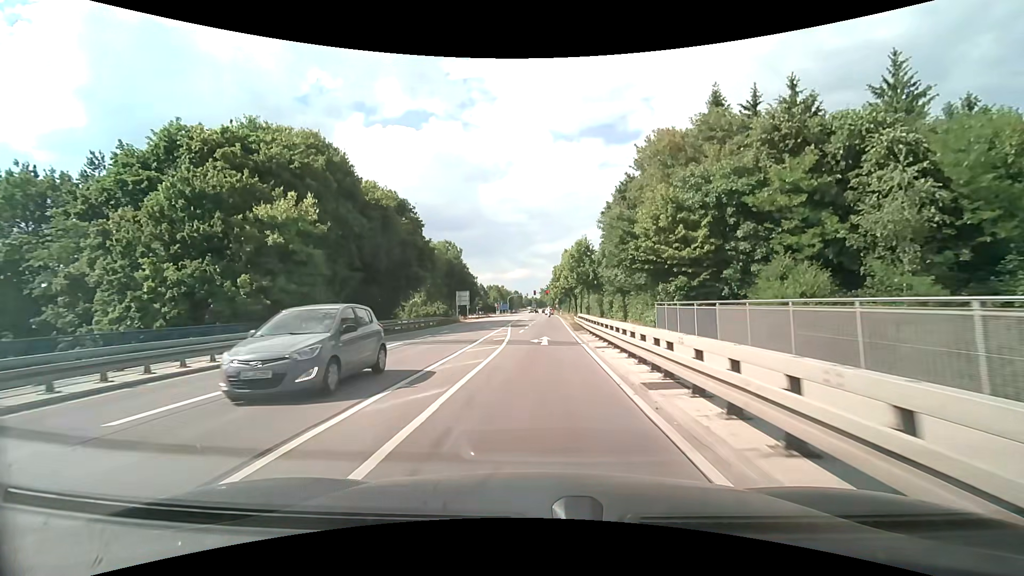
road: secondary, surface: asphalt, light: Day
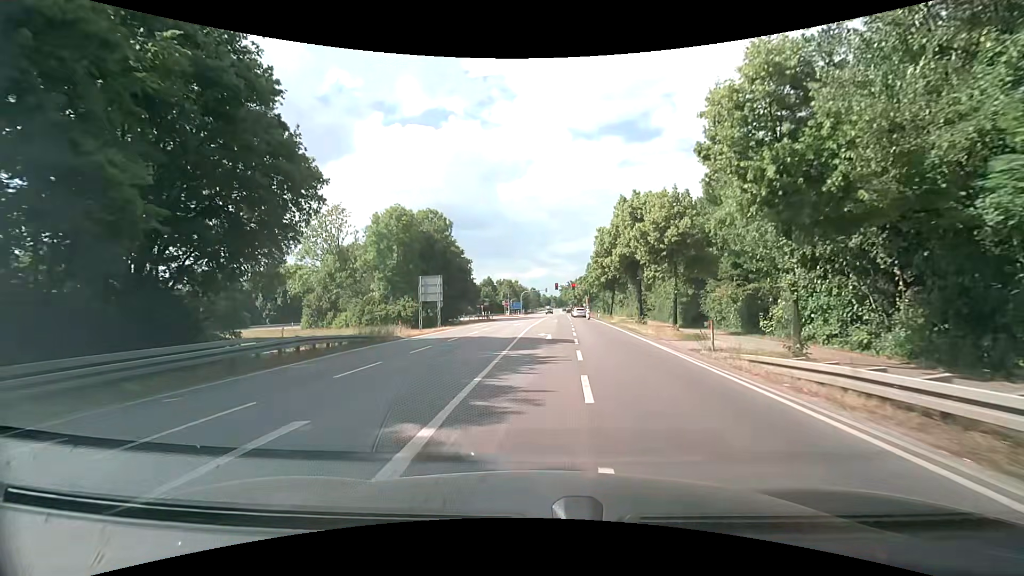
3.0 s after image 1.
(-0.9, +37.5) m; -1°
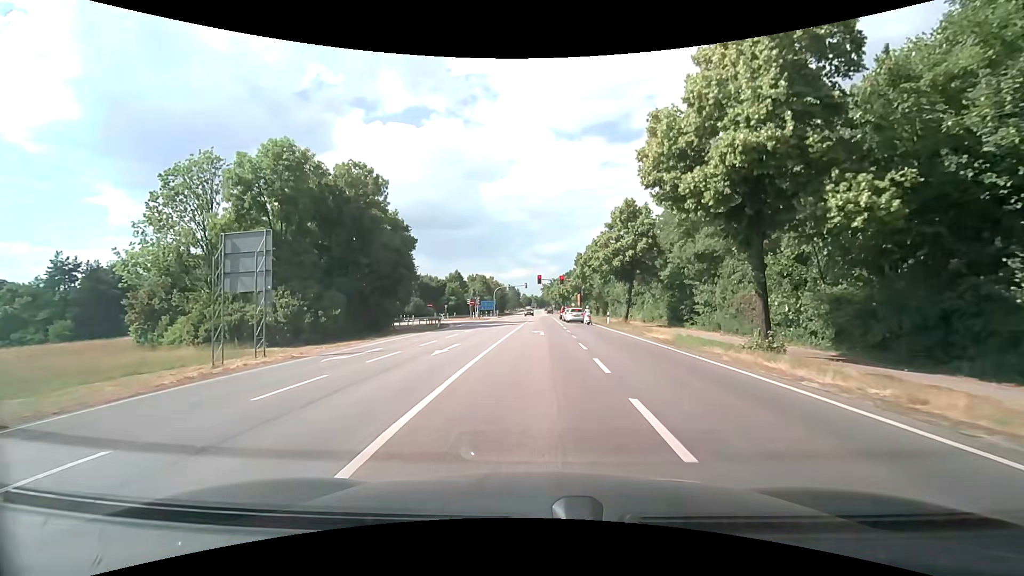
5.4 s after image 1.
(+0.2, +26.3) m; +2°
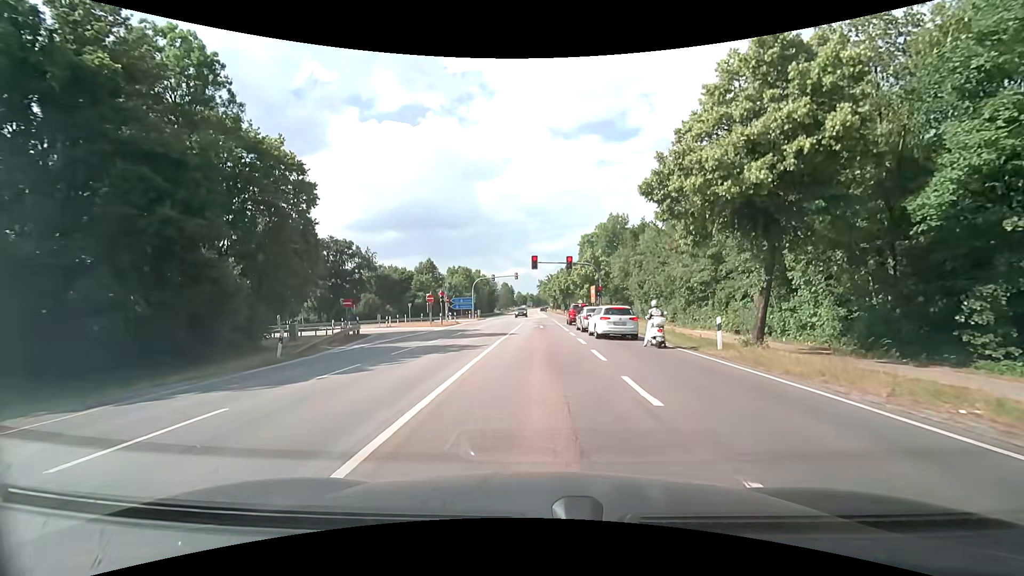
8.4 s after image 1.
(0.0, +27.2) m; -1°
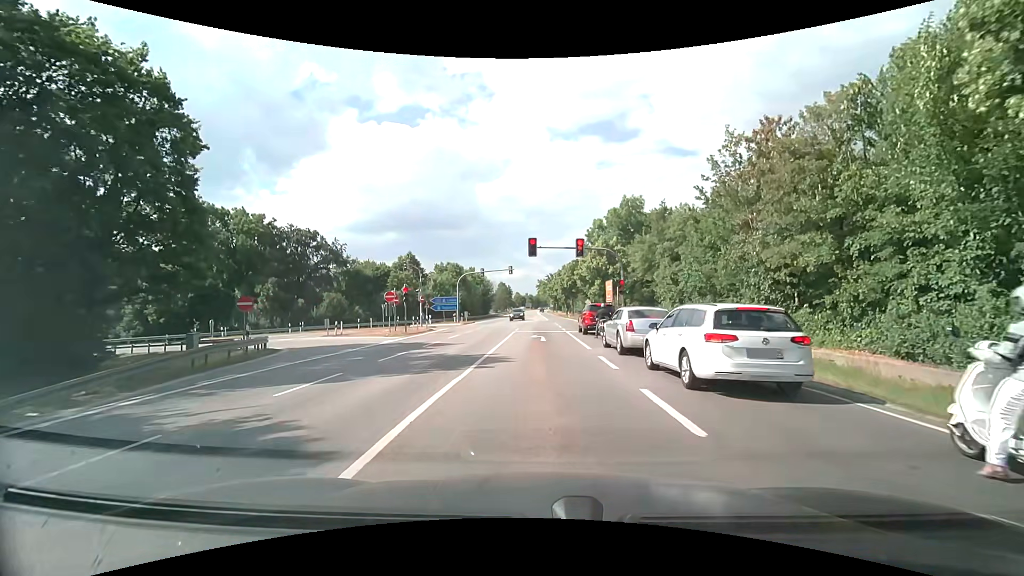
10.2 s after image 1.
(+0.1, +13.3) m; 0°
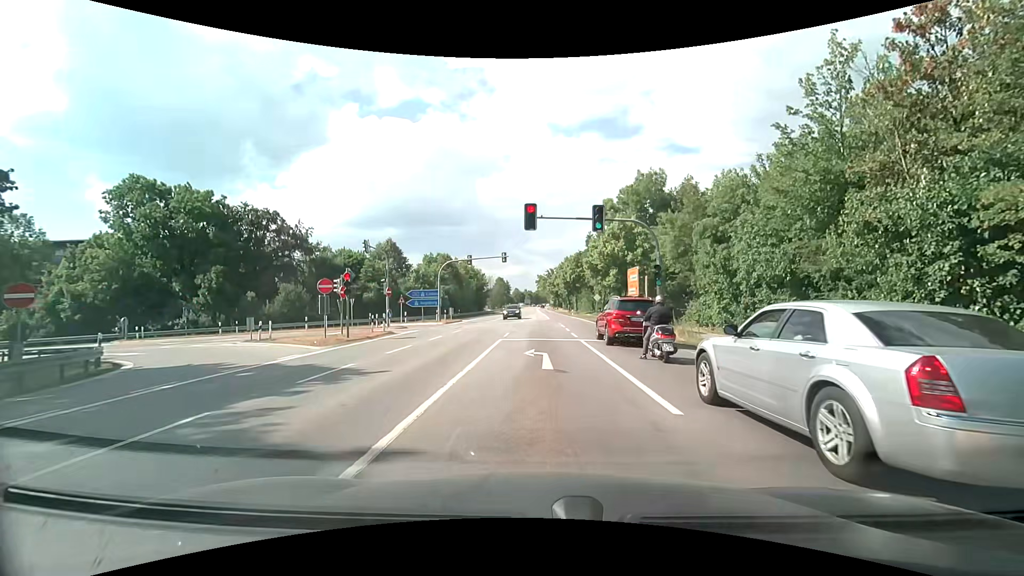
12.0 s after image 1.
(+0.1, +10.9) m; 0°
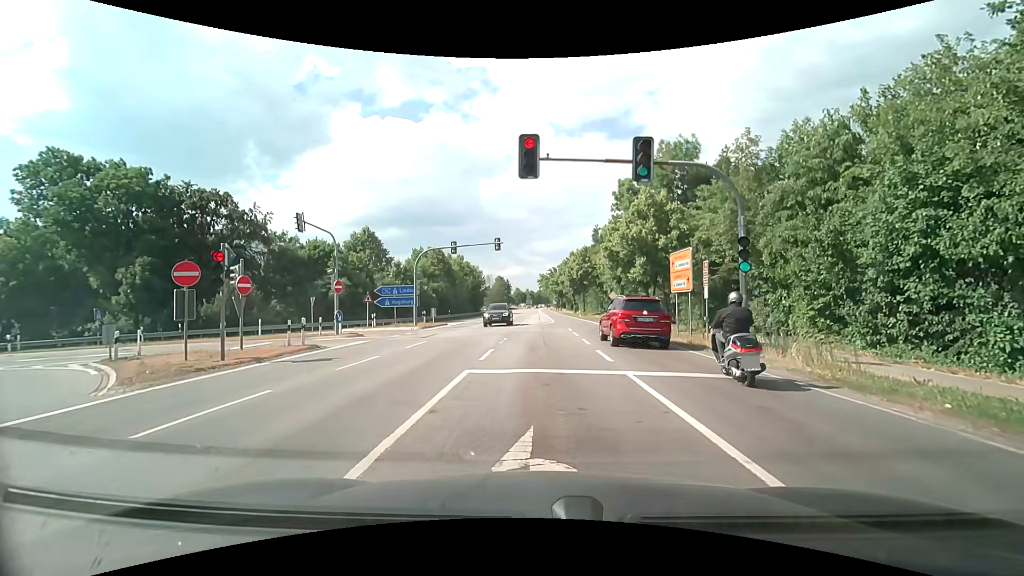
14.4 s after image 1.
(+0.1, +10.1) m; +1°
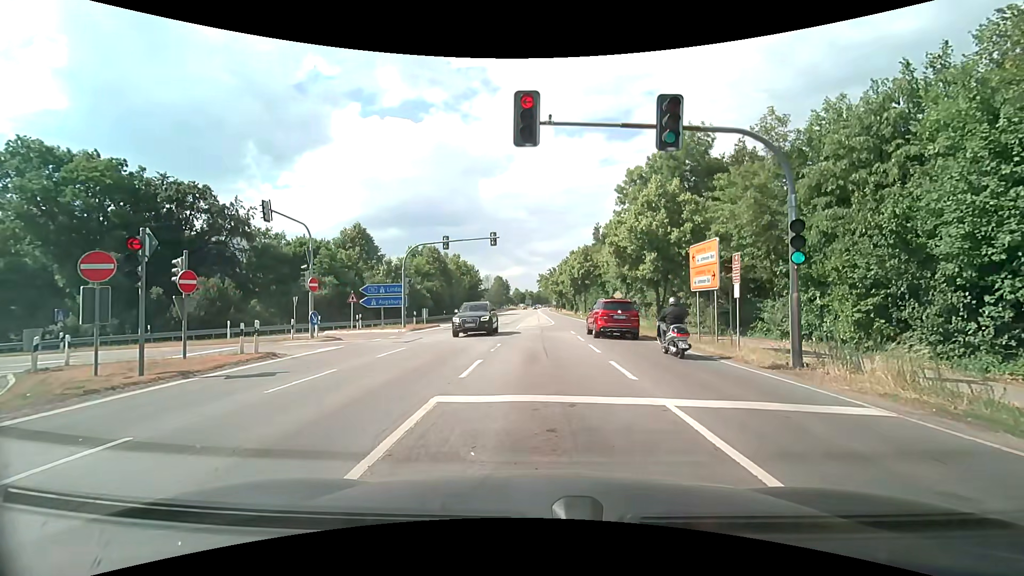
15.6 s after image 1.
(0.0, +3.0) m; 0°
